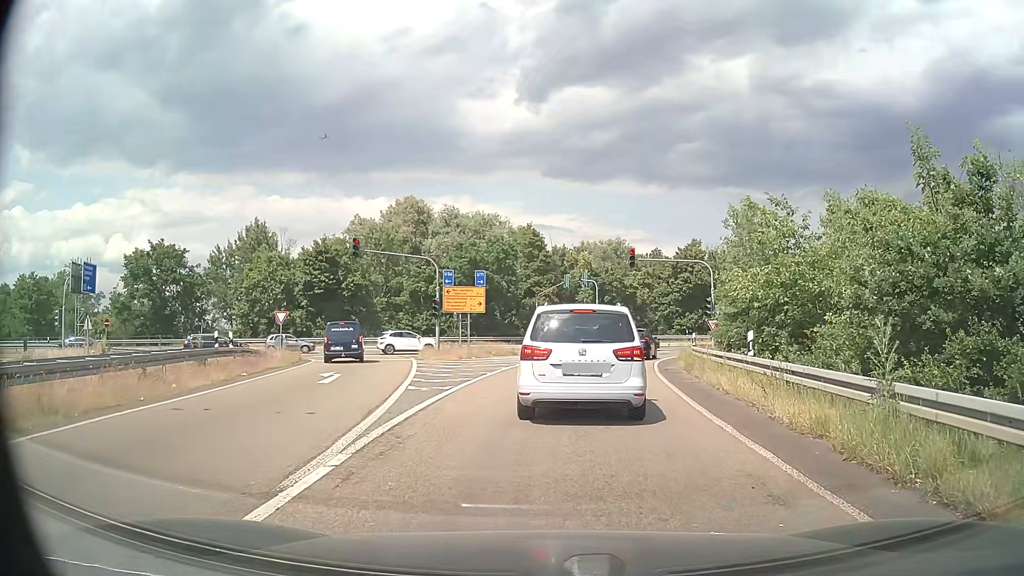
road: motorway_link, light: Day
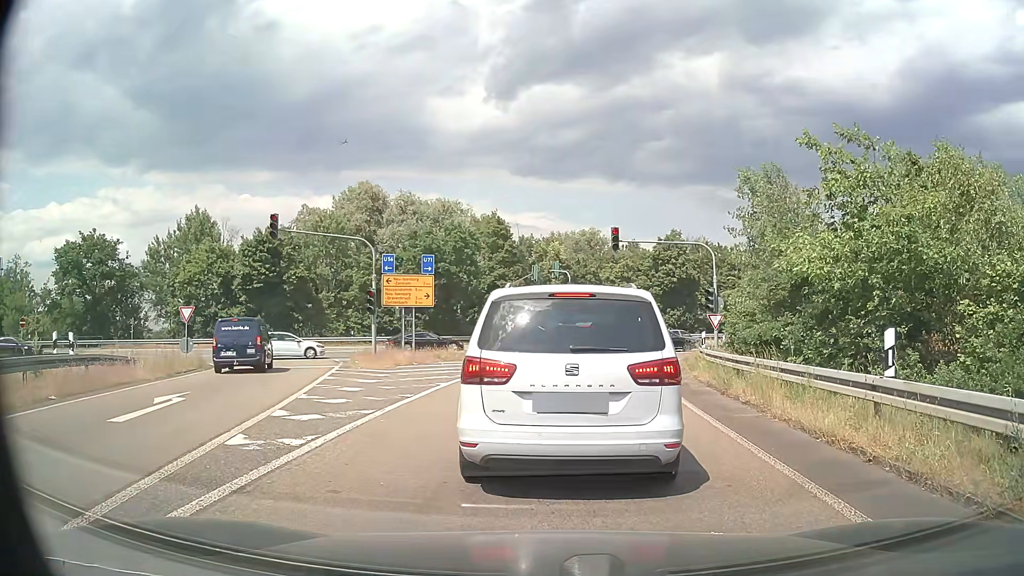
(+0.2, +7.6) m; +3°
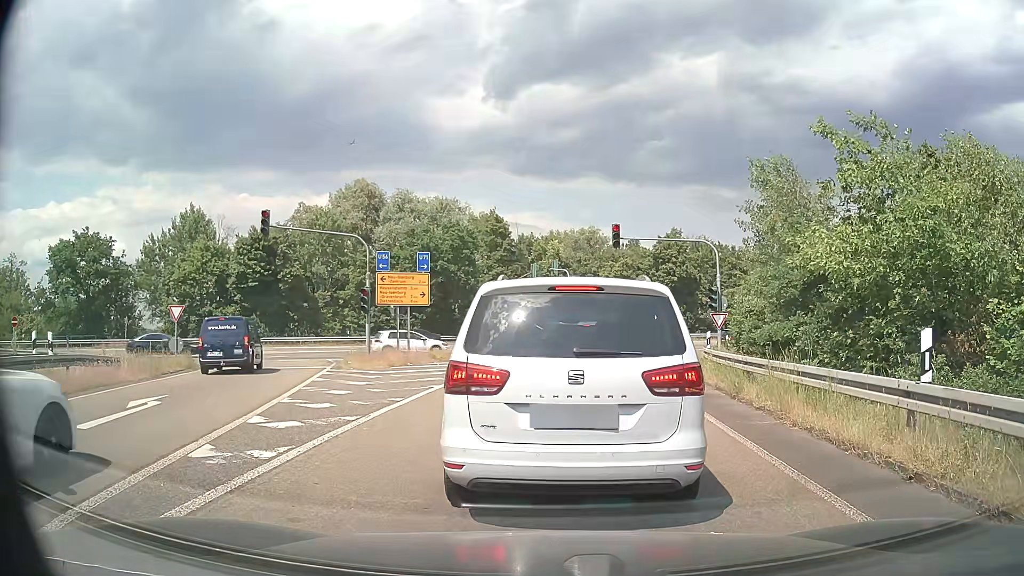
(0.0, +0.8) m; -1°
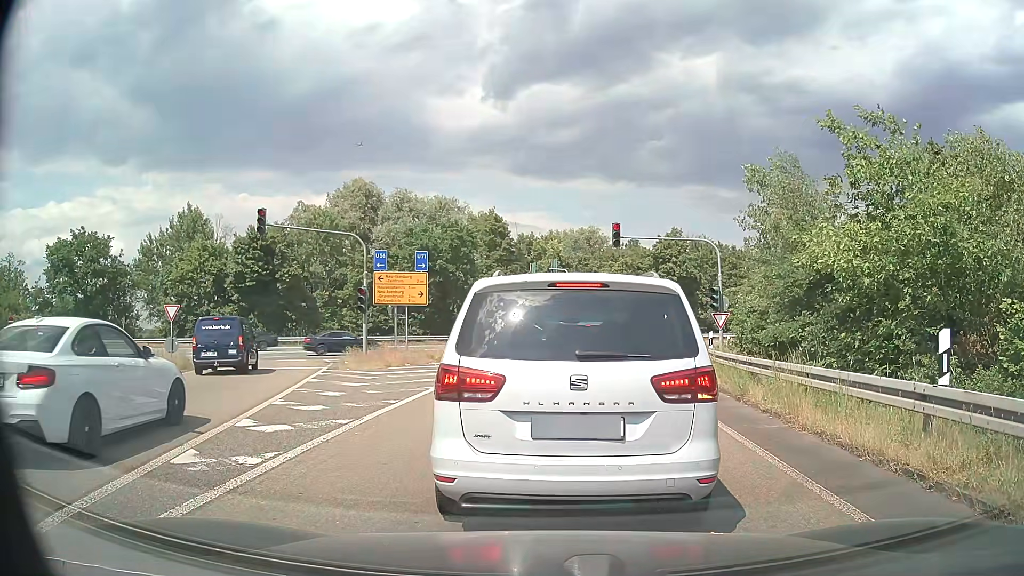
(0.0, +0.3) m; 0°
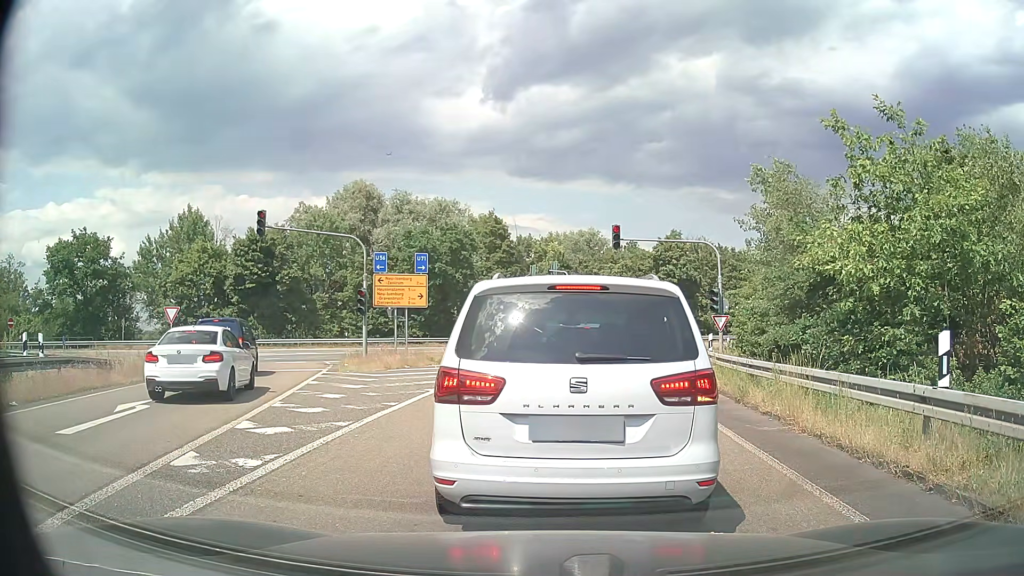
(0.0, +0.1) m; 0°
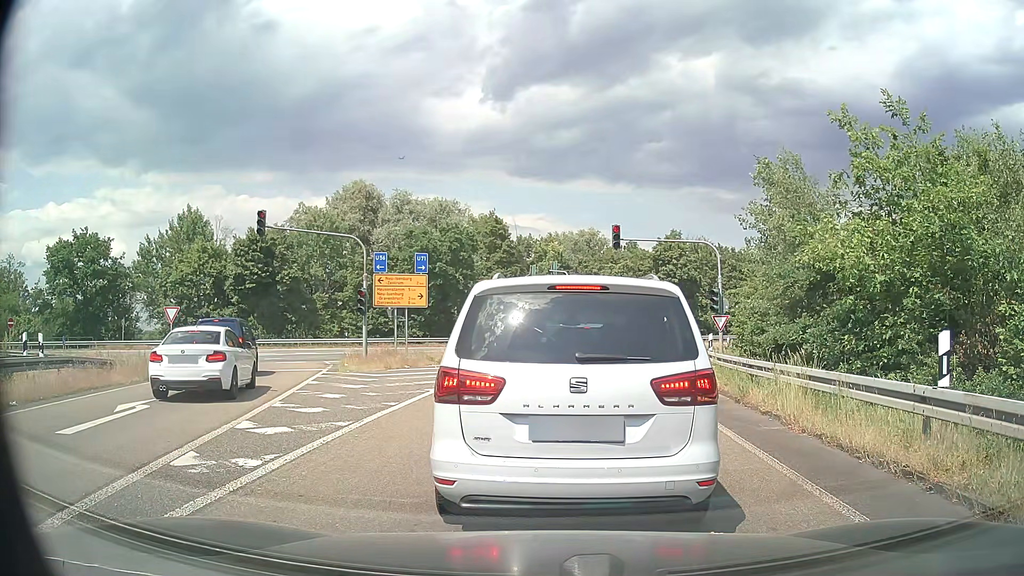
(0.0, 0.0) m; 0°
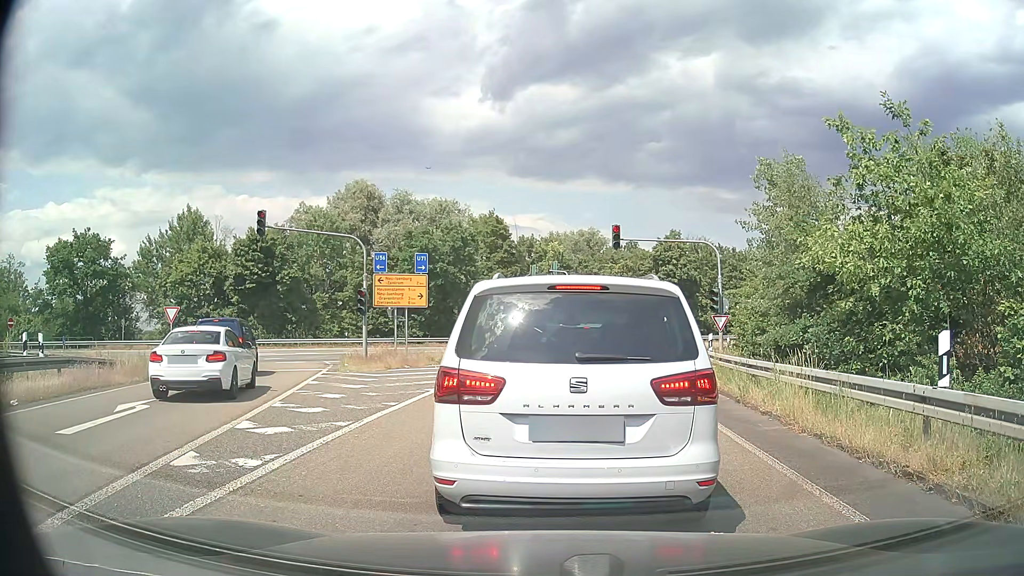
(0.0, 0.0) m; 0°
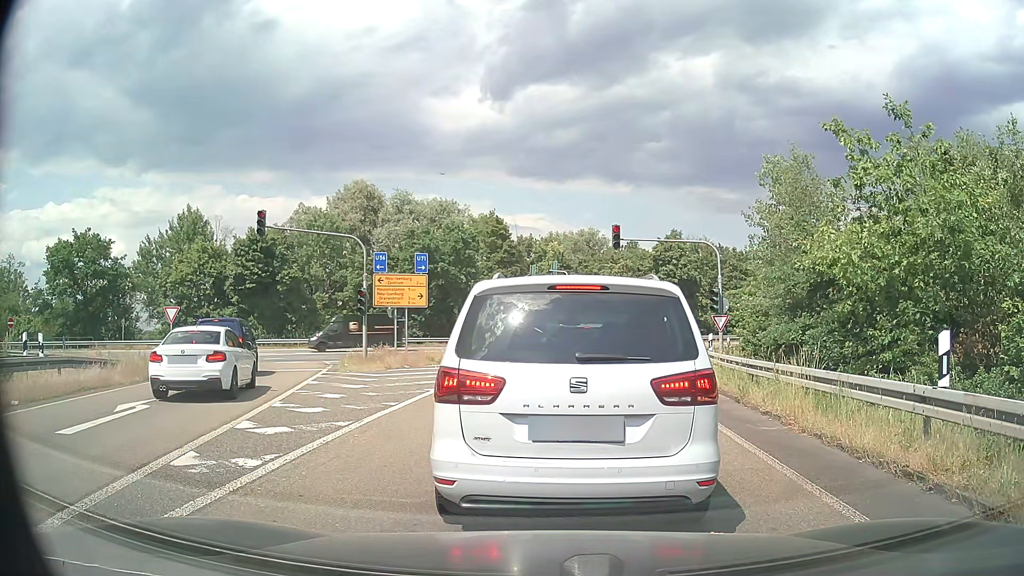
(0.0, 0.0) m; 0°
(0, +10) (+1, +20) (+3, +30) (+7, +39) (+14, +46) (+23, +51) (+32, +55) (+41, +59) (+50, +63) (+59, +67) m
